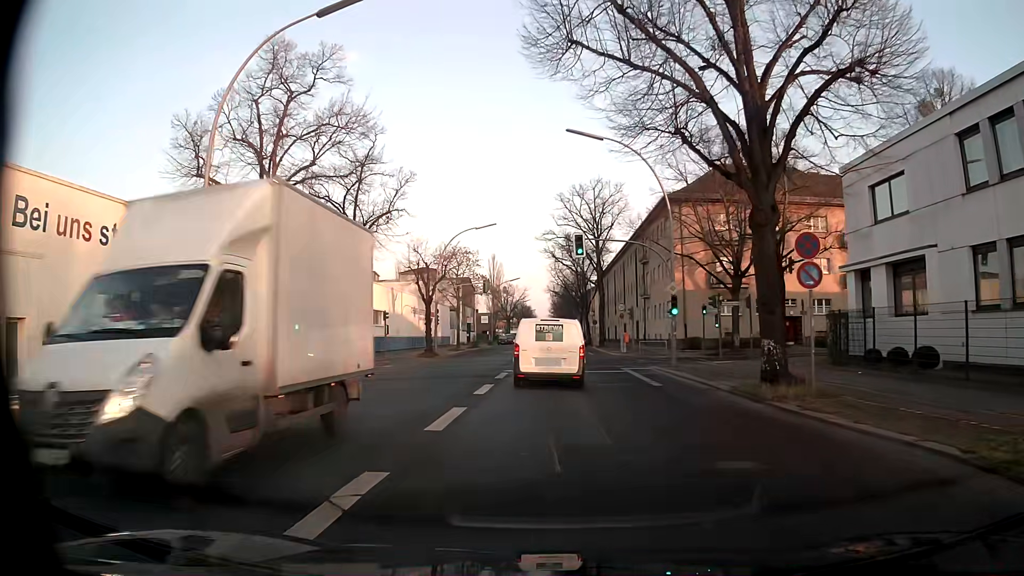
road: tertiary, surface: asphalt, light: Day
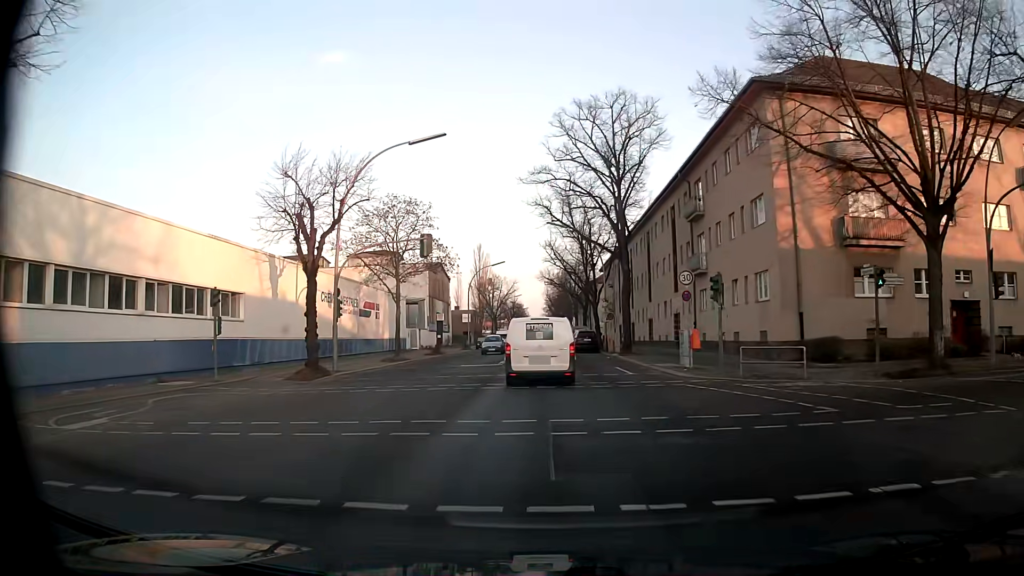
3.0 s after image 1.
(+0.1, +24.6) m; 0°
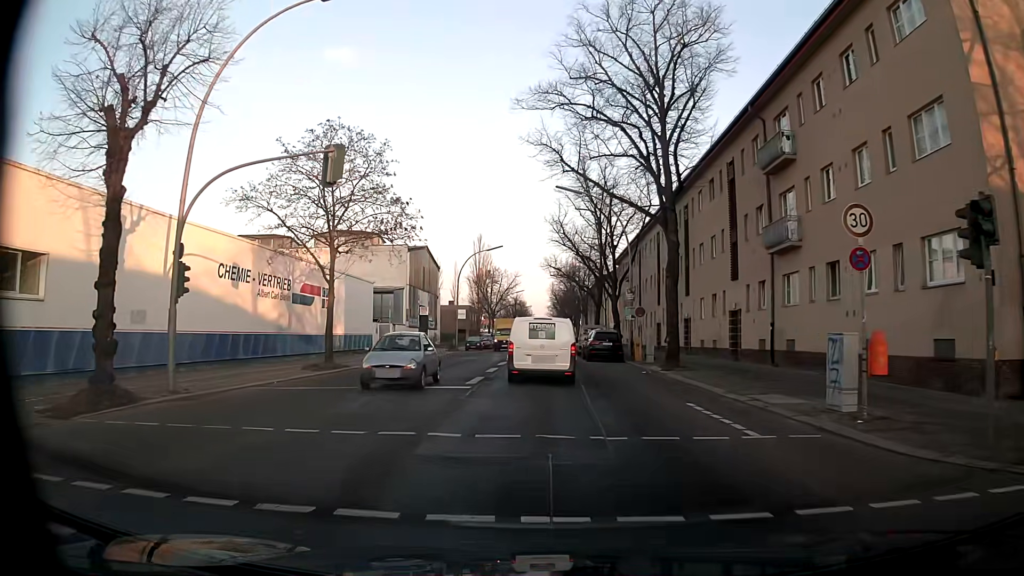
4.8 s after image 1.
(0.0, +13.9) m; -1°
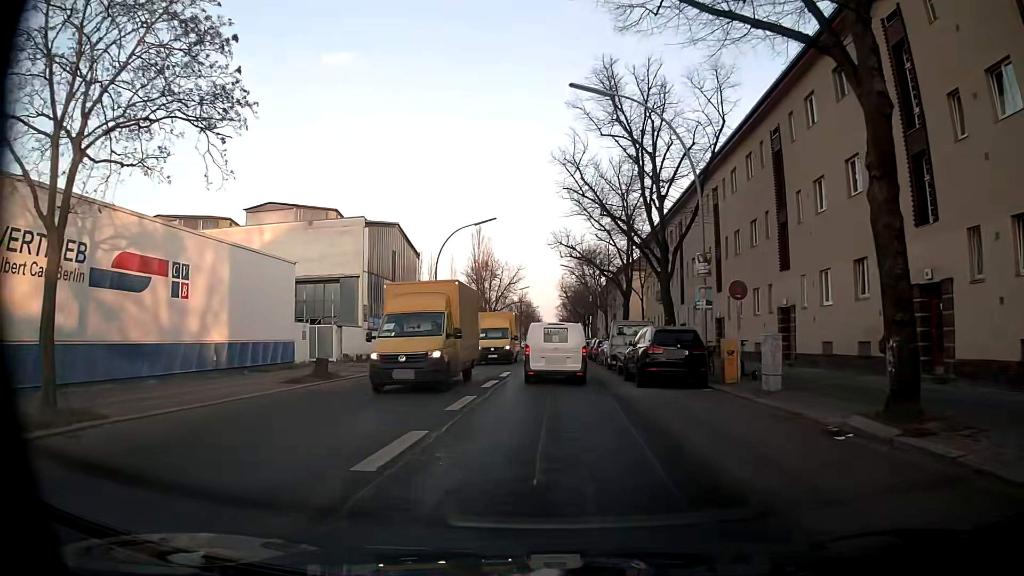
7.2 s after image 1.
(0.0, +17.7) m; +1°
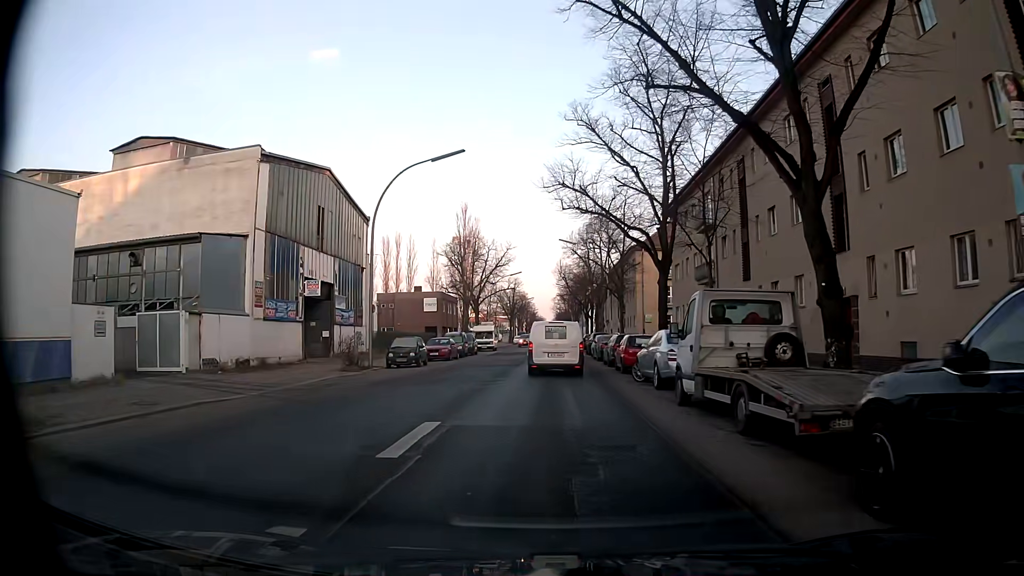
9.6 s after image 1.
(-0.3, +17.5) m; -1°
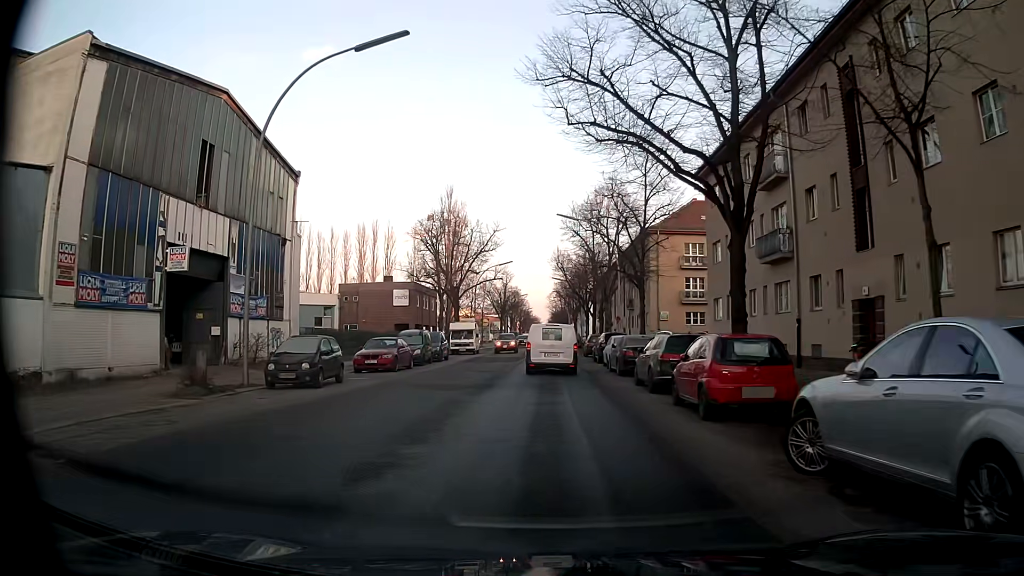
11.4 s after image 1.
(0.0, +13.6) m; +1°
(0, +10) (0, +20) (0, +30) (0, +40) (0, +50) (0, +60) (0, +70) (0, +80) (0, +90) (0, +100) m
